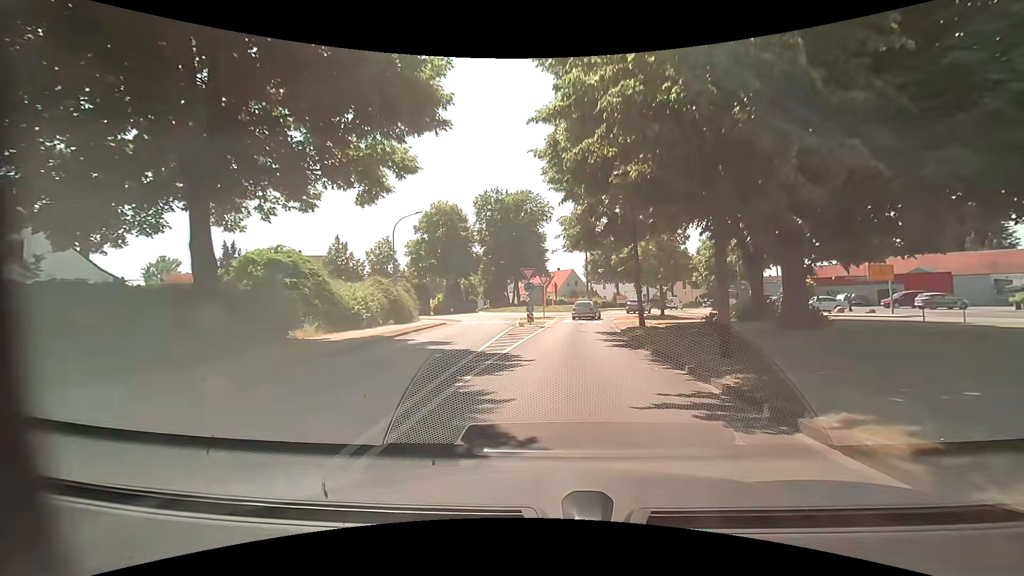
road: primary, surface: asphalt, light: Day
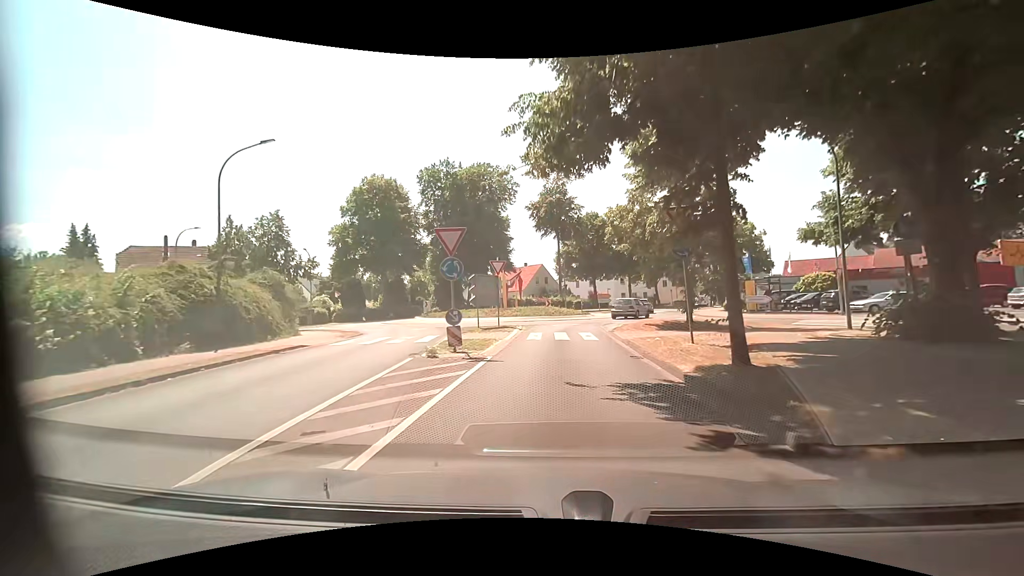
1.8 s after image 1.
(+0.6, +15.2) m; +4°
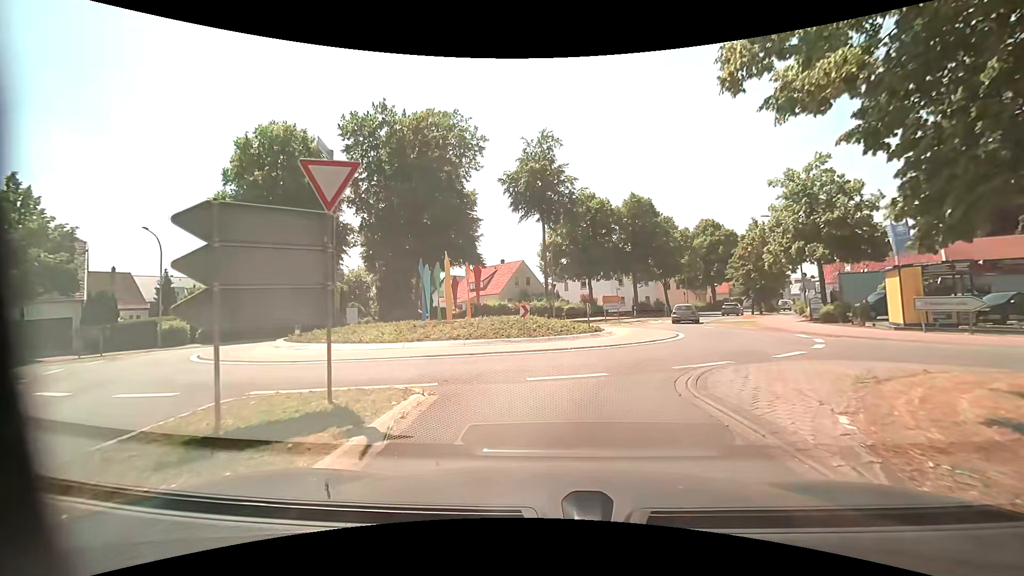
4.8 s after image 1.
(0.0, +18.2) m; +1°
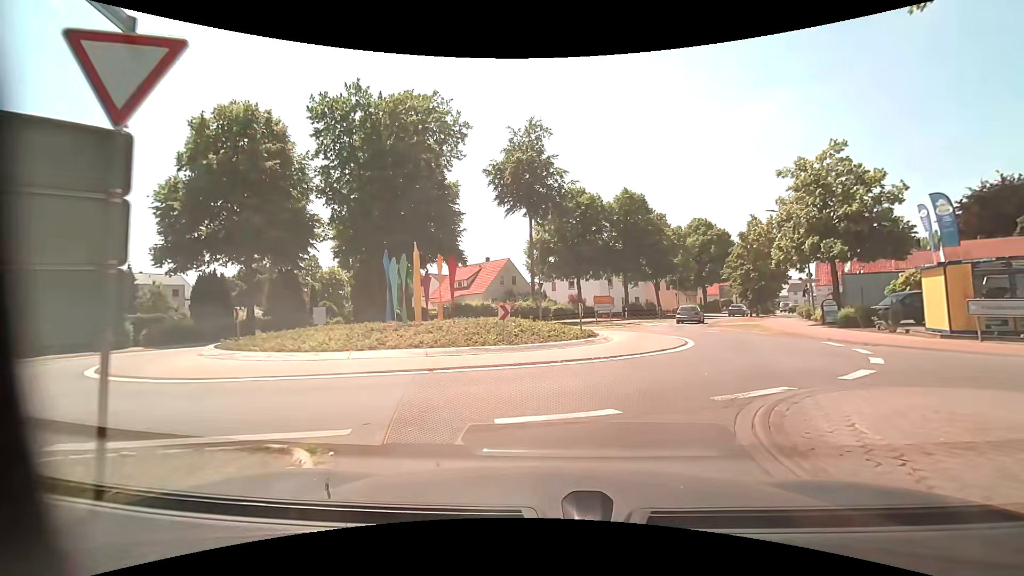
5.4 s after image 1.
(0.0, +3.3) m; +1°
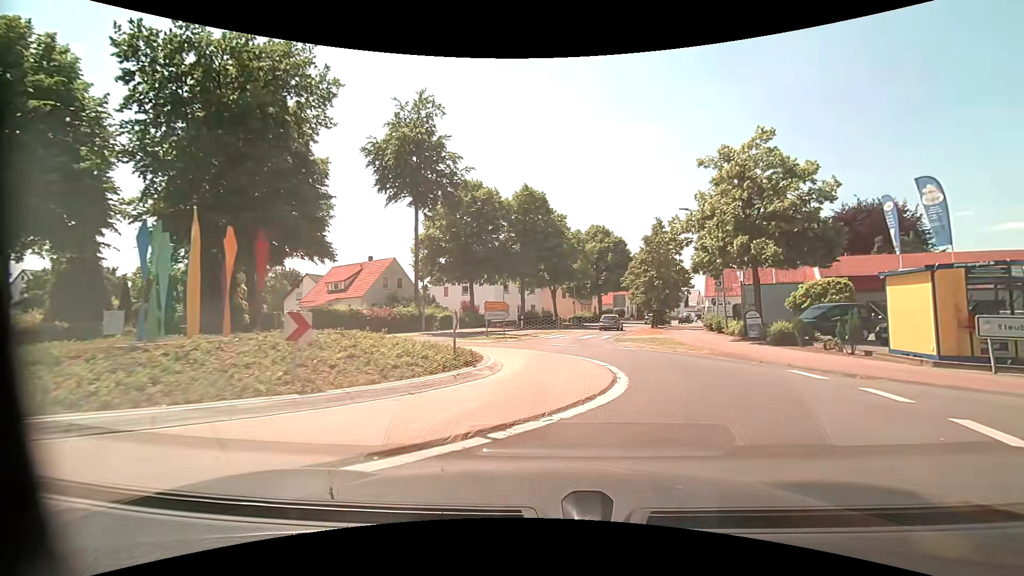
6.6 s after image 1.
(+0.7, +6.7) m; +11°
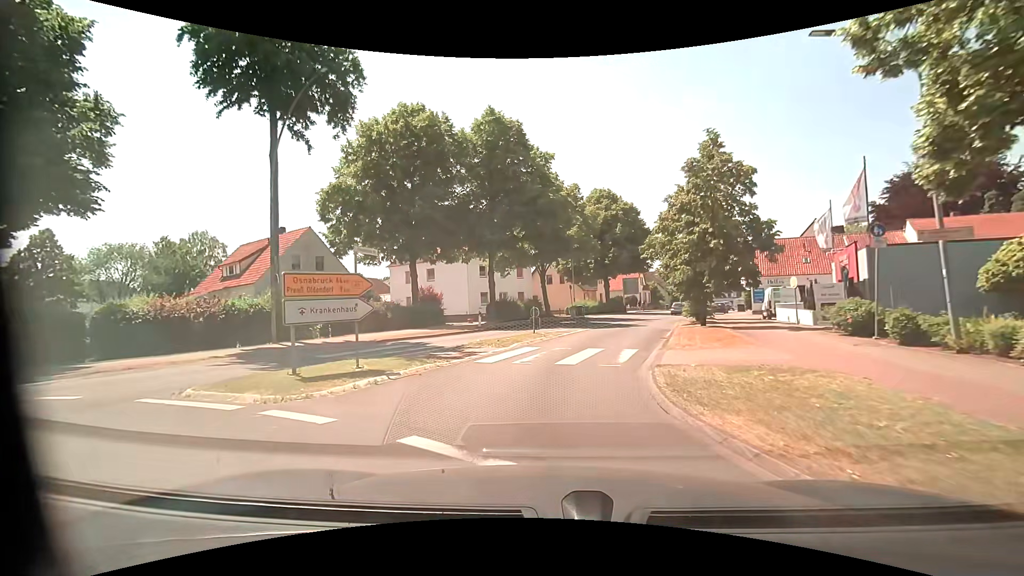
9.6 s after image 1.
(+2.2, +18.3) m; +1°
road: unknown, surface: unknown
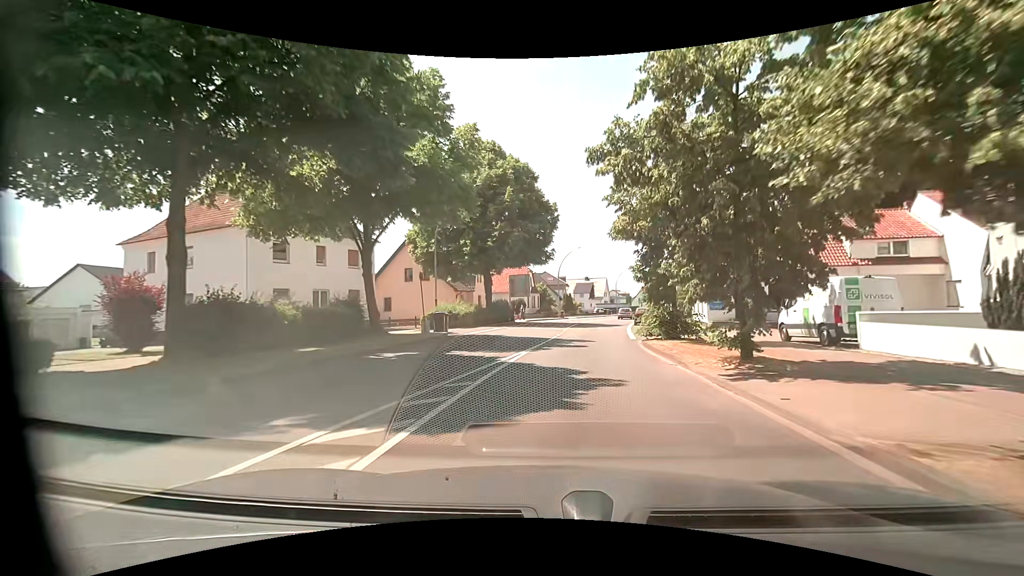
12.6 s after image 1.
(+1.8, +22.3) m; +13°
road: primary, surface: asphalt
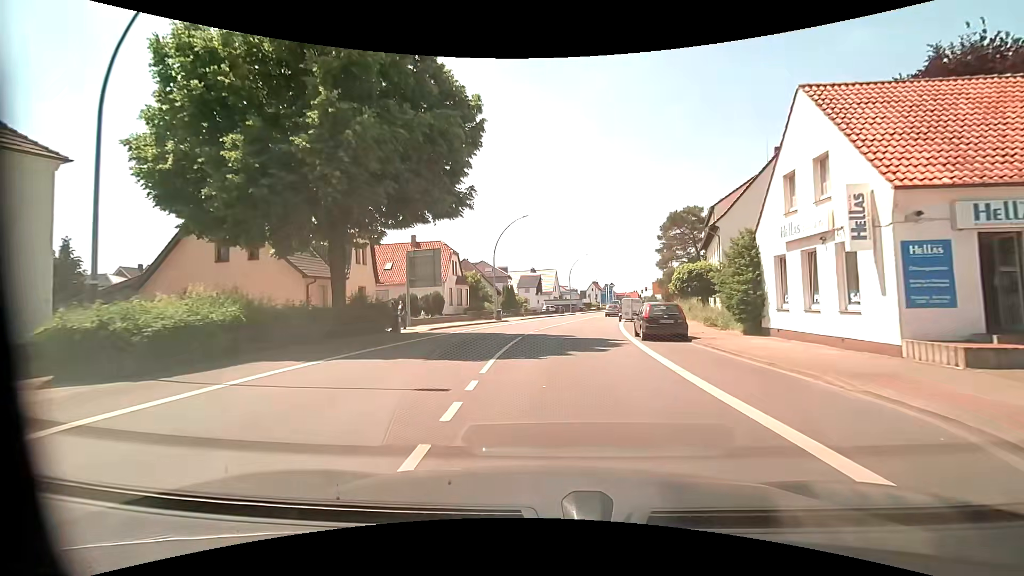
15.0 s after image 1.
(+1.3, +22.8) m; +6°
